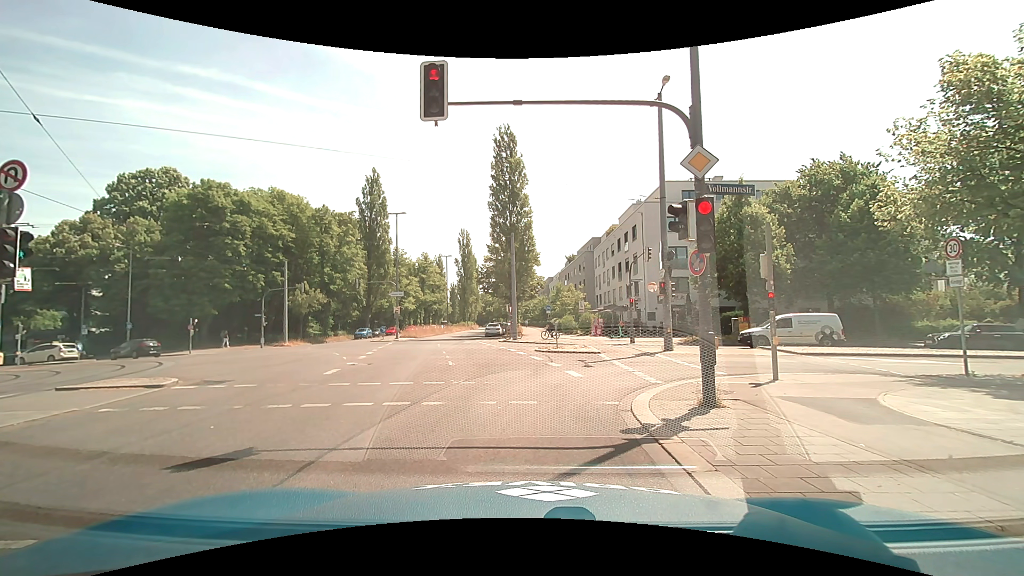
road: secondary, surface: asphalt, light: Day
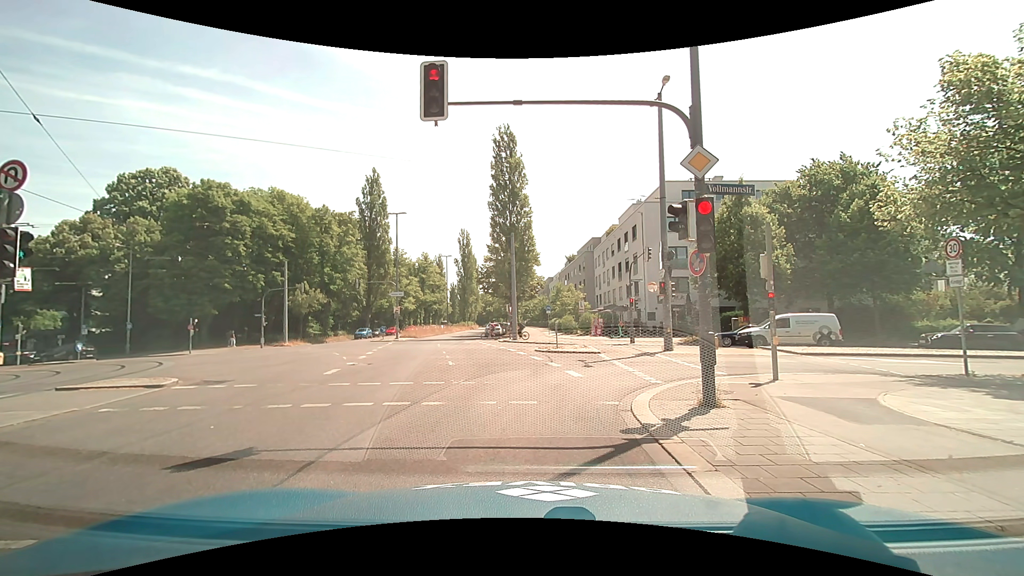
(0.0, 0.0) m; 0°
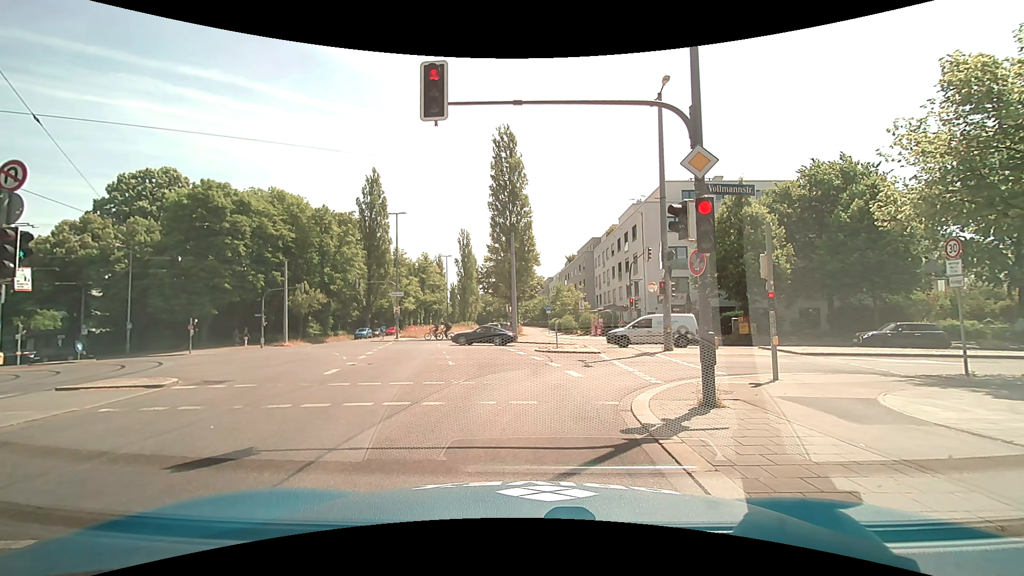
(0.0, 0.0) m; 0°
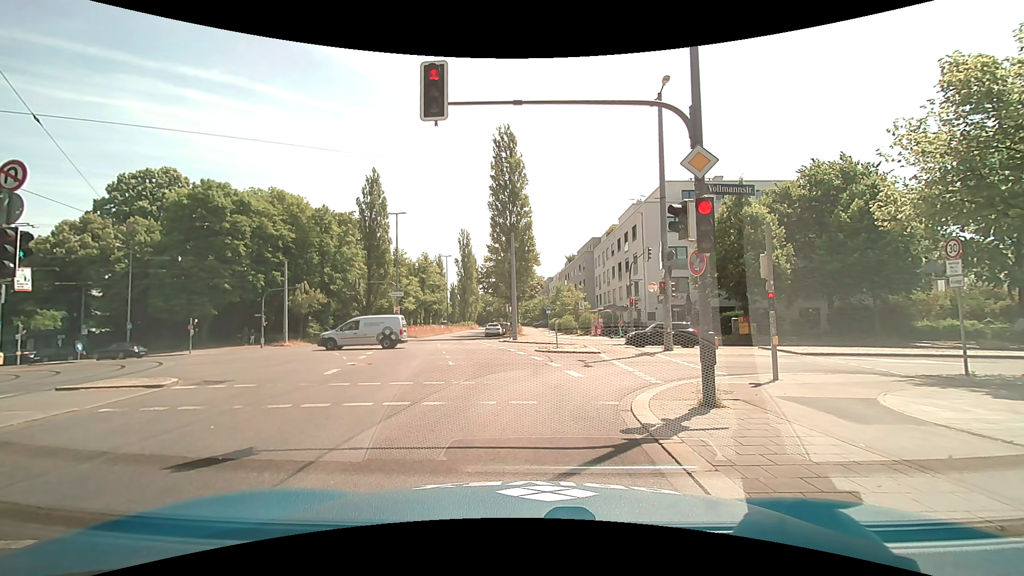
(0.0, 0.0) m; 0°
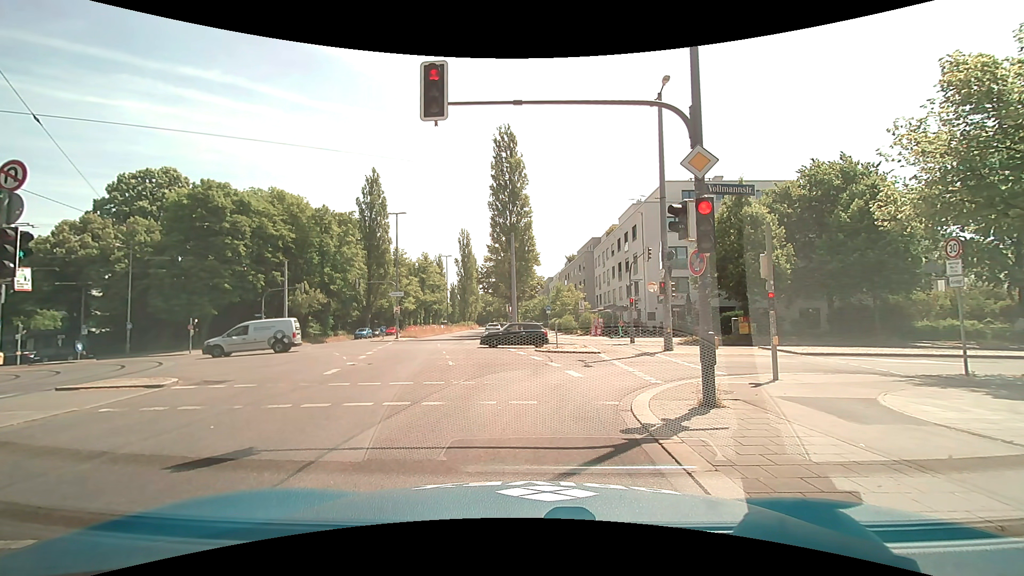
(0.0, 0.0) m; 0°
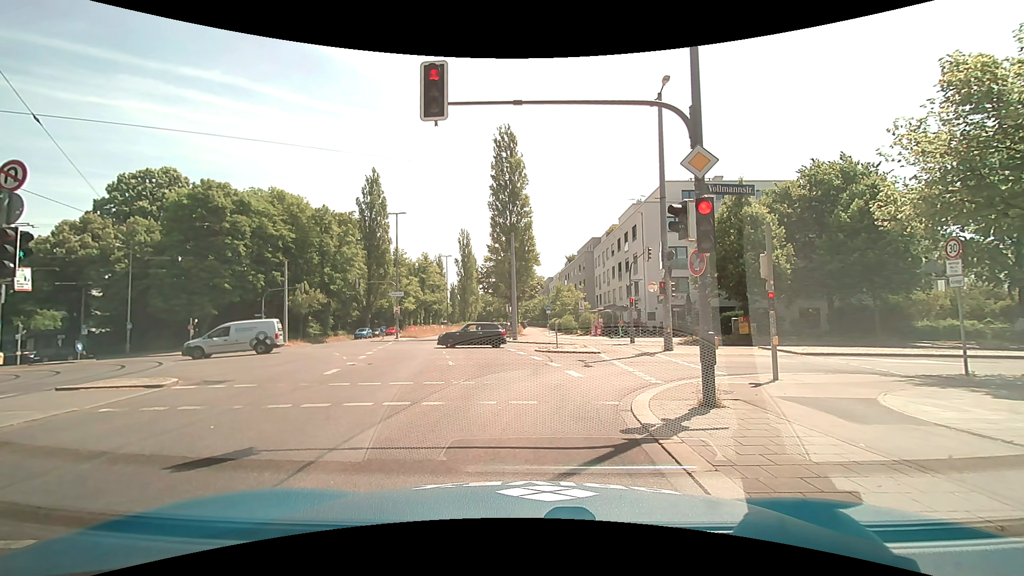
(0.0, 0.0) m; 0°
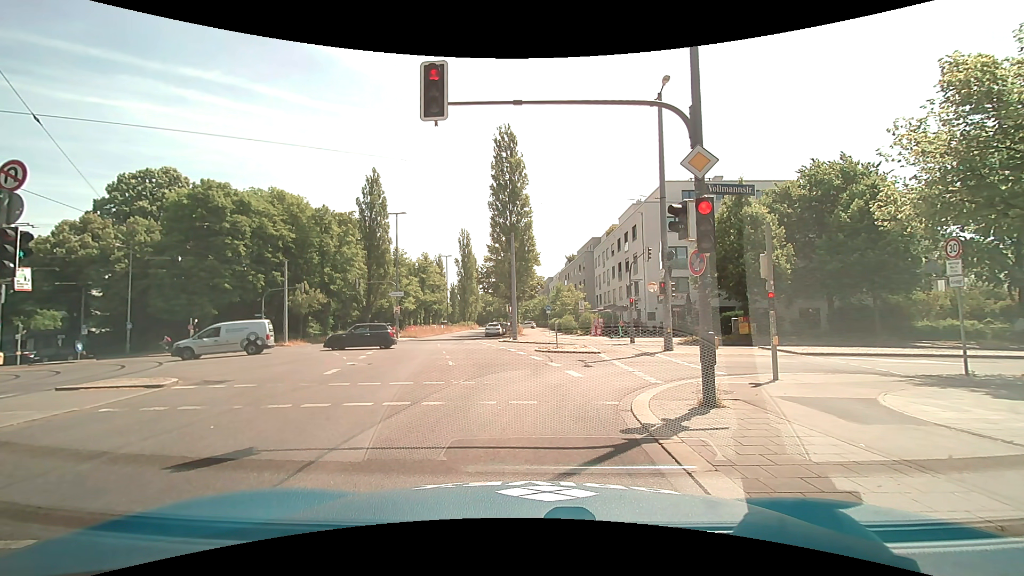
(0.0, 0.0) m; 0°
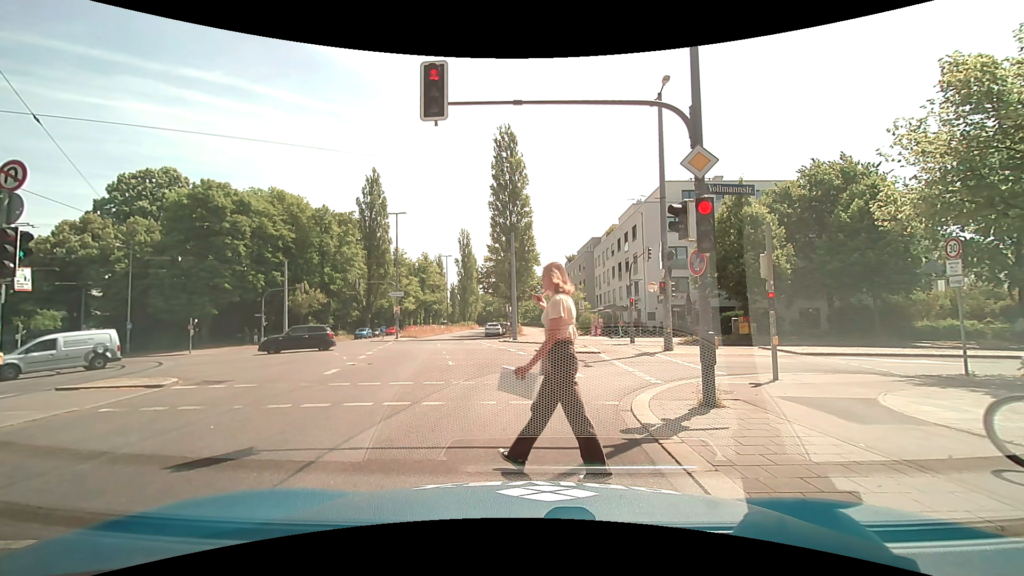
(0.0, 0.0) m; 0°
(0, +10) (-1, +20) (-2, +30) (-4, +40) (-5, +50) (-5, +60) (-5, +70) (-5, +80) (-5, +90) (-5, +100) m
